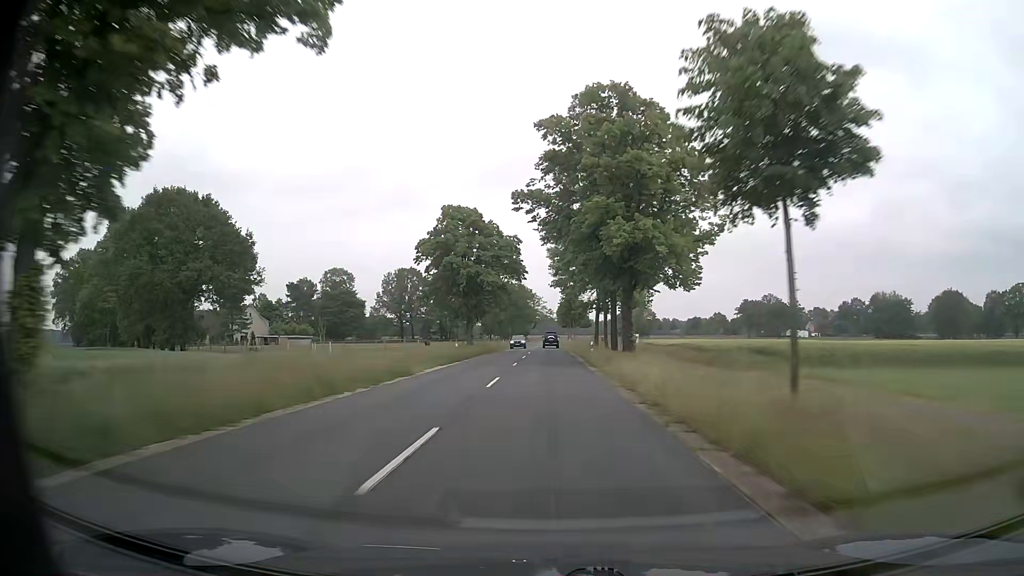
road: secondary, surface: asphalt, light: Day
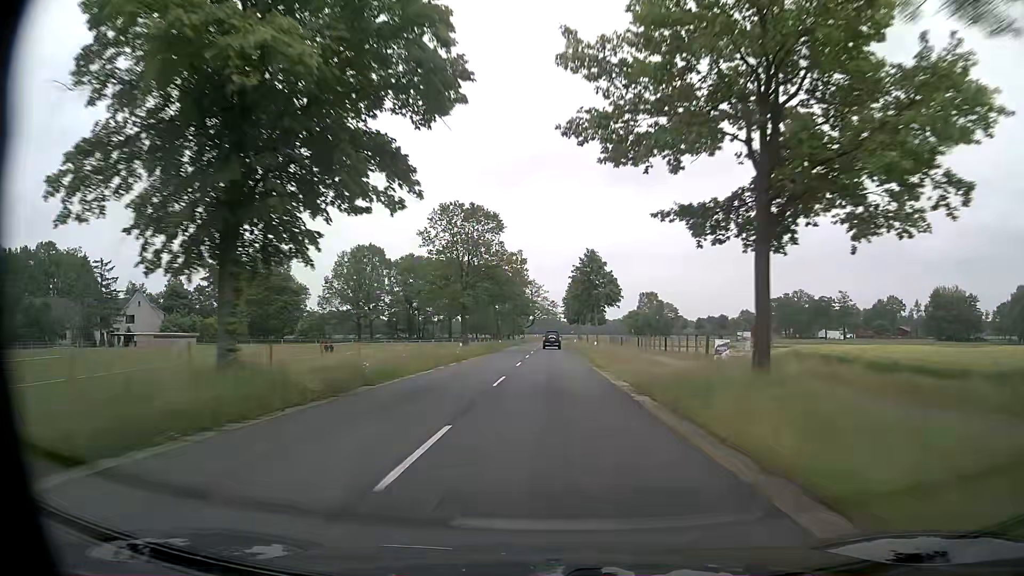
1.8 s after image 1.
(-0.1, +48.0) m; 0°
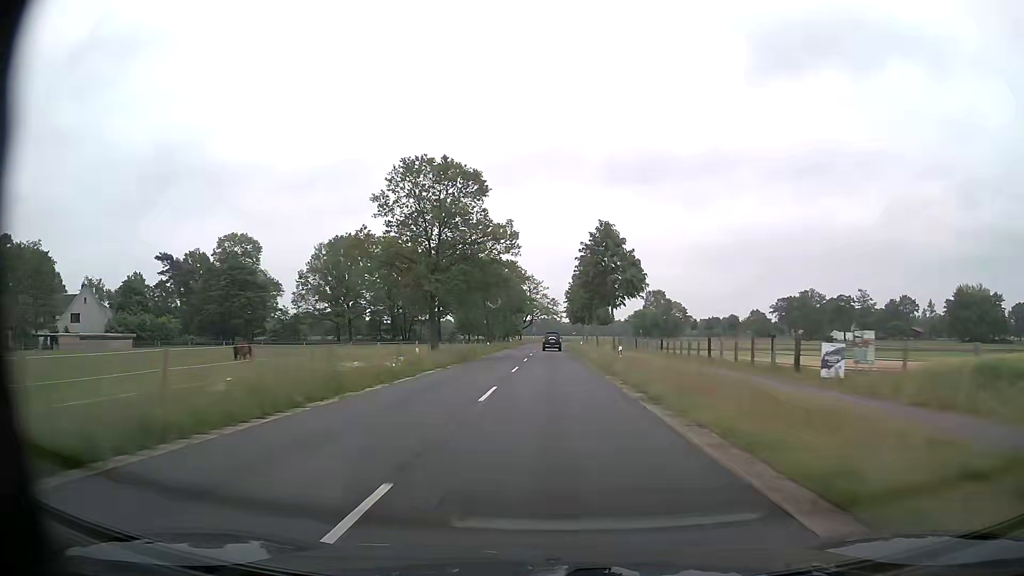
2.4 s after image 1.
(0.0, +15.9) m; 0°
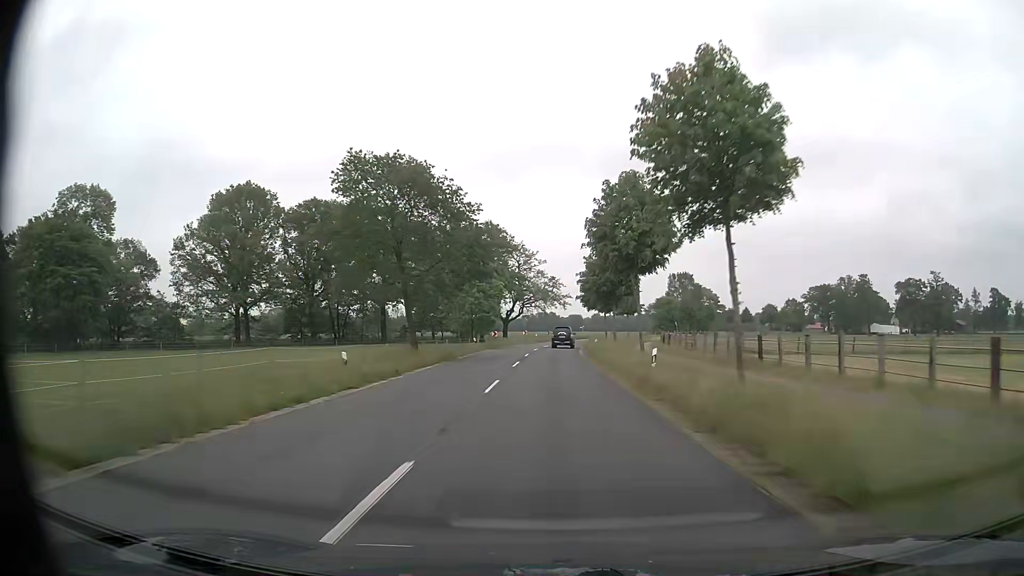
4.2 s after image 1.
(0.0, +46.9) m; 0°
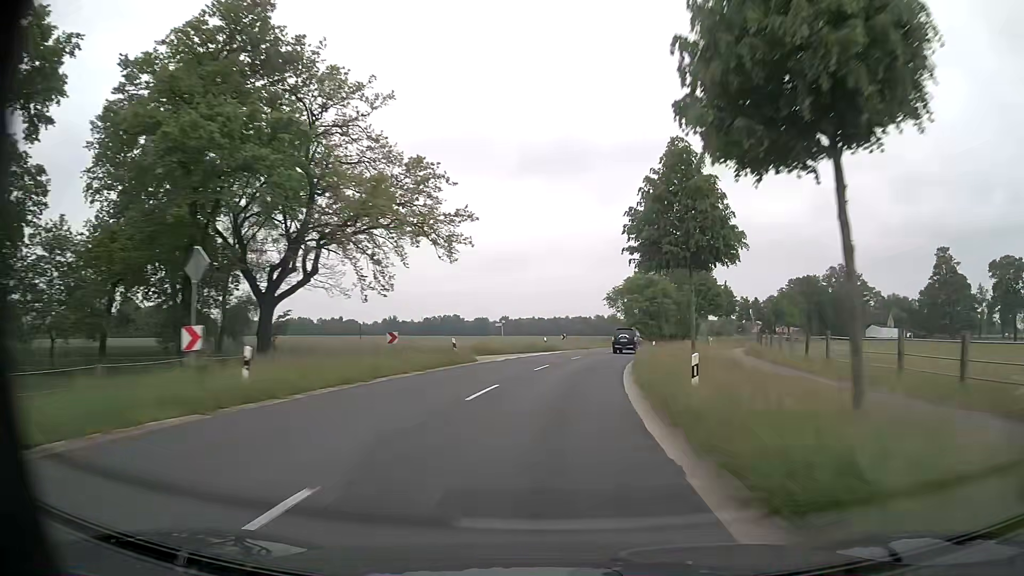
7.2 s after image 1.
(+2.1, +73.0) m; +7°
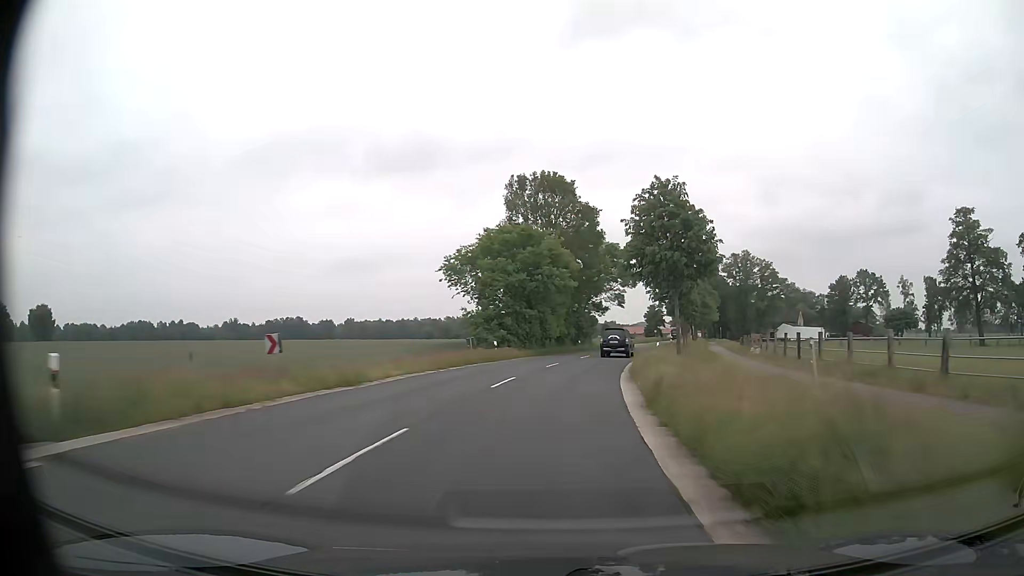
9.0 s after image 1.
(+4.5, +43.7) m; +12°
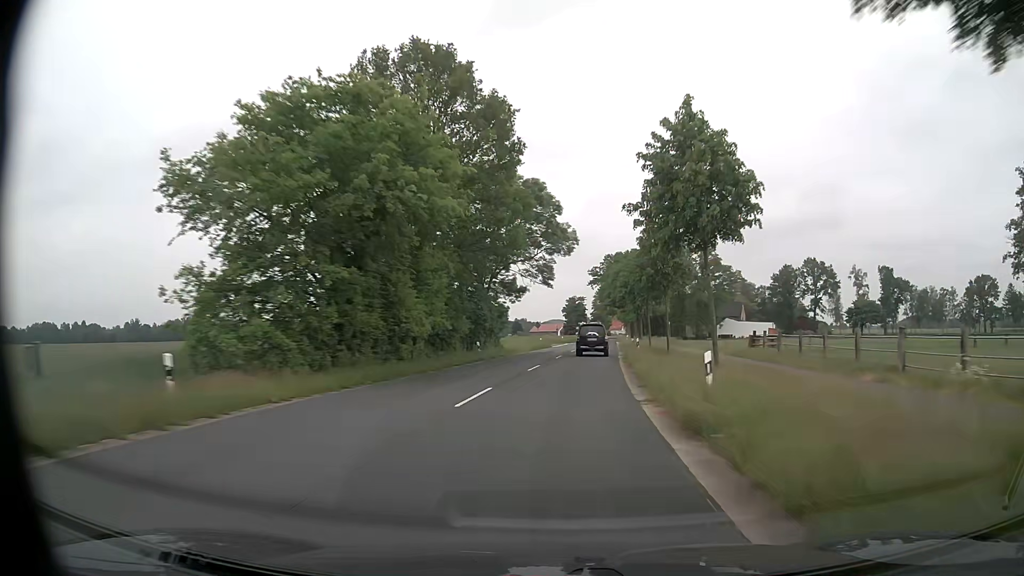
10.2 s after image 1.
(+2.0, +28.7) m; +7°
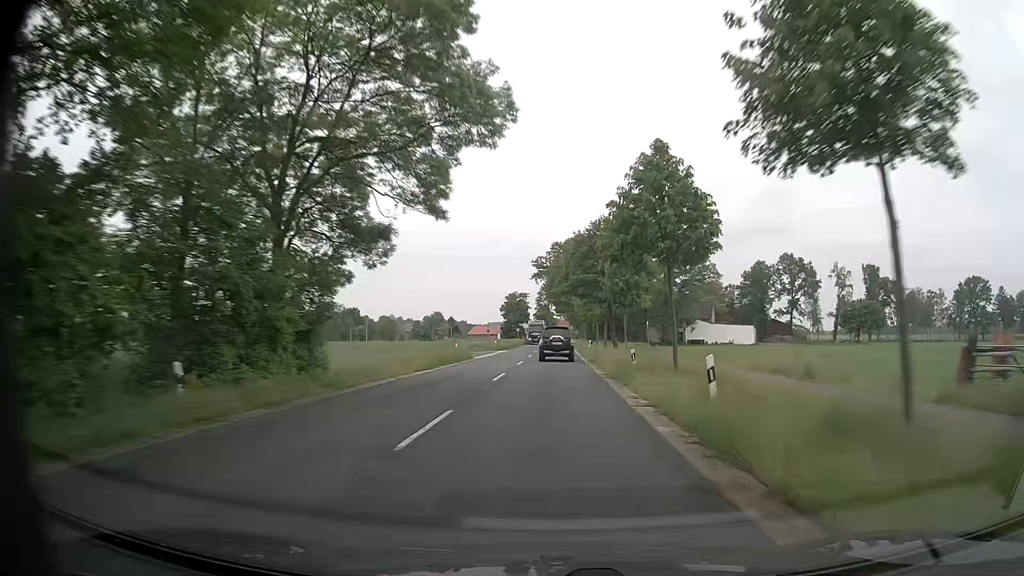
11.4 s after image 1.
(+1.6, +28.1) m; +5°
